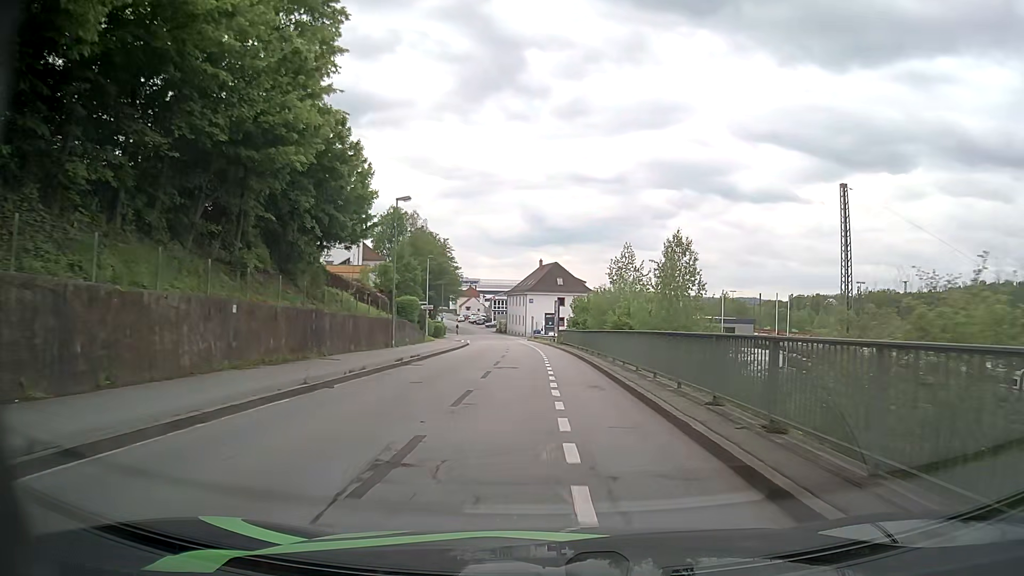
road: residential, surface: asphalt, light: Day
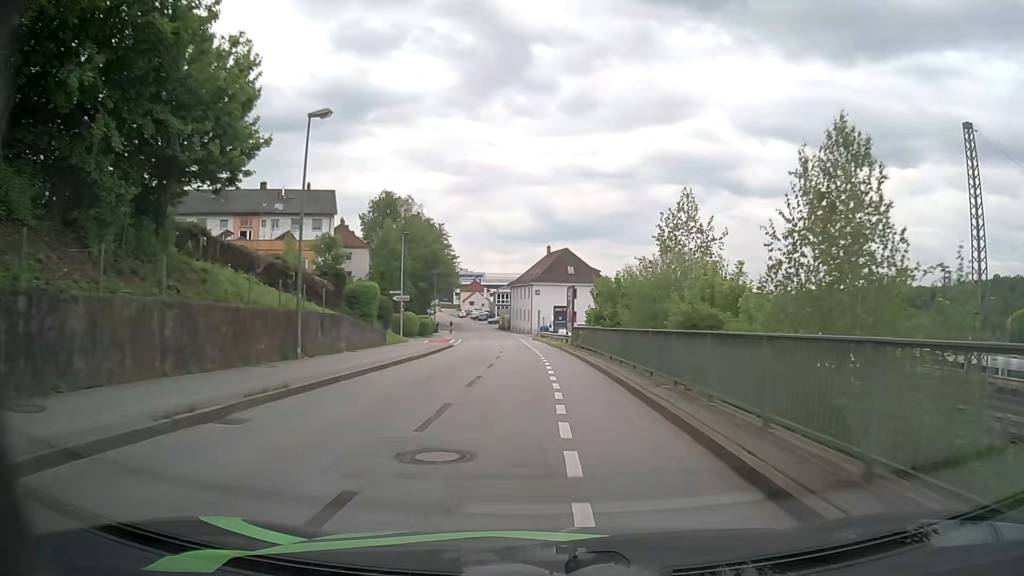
(0.0, +14.9) m; 0°
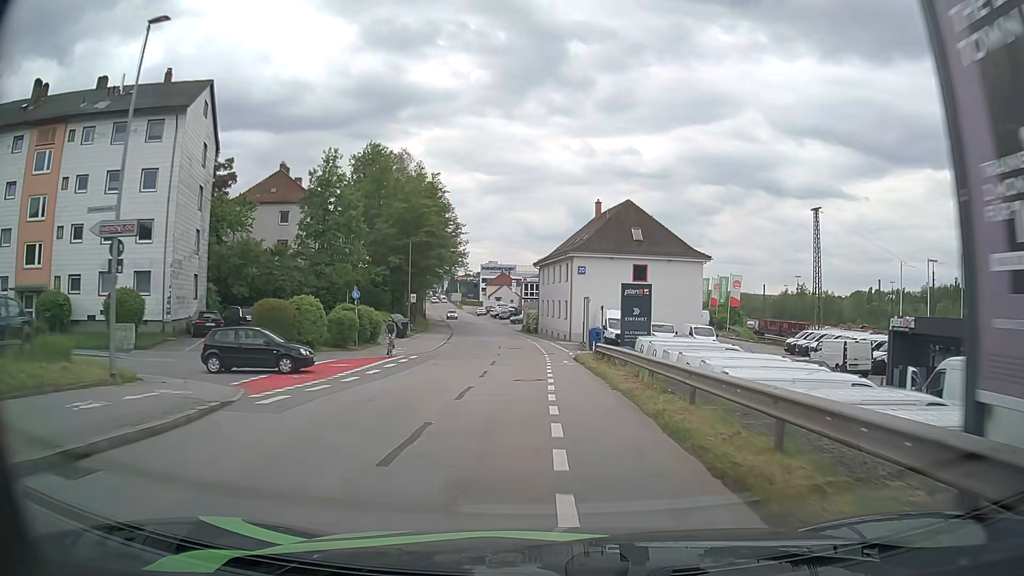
(-1.0, +38.3) m; -3°
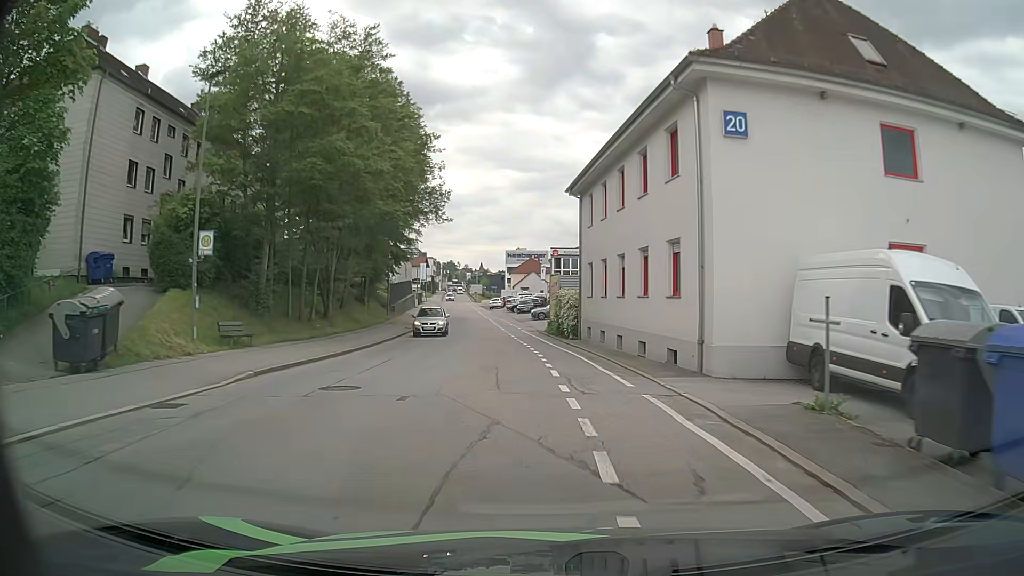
(-0.7, +39.2) m; -3°
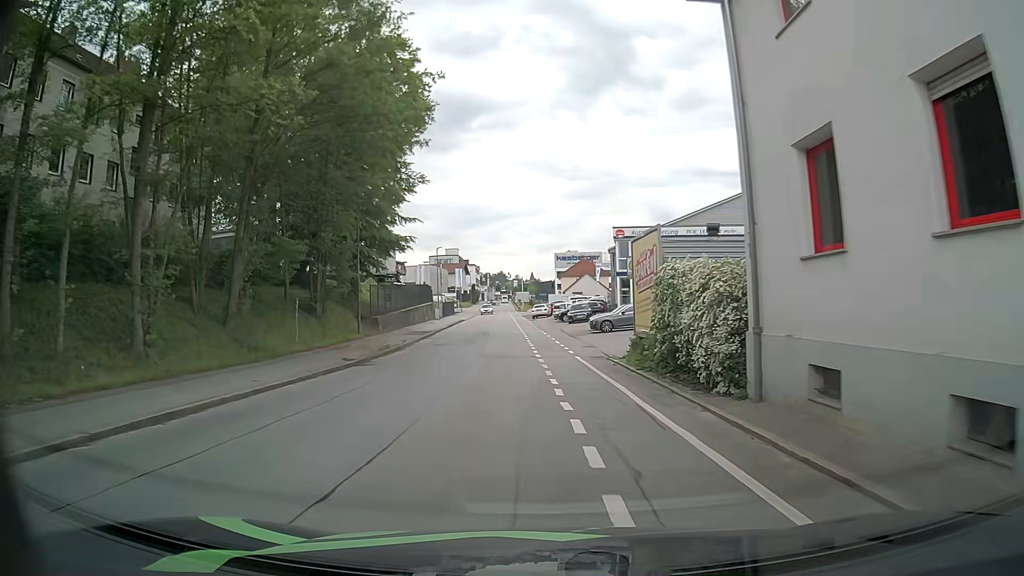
(-0.6, +22.4) m; -4°
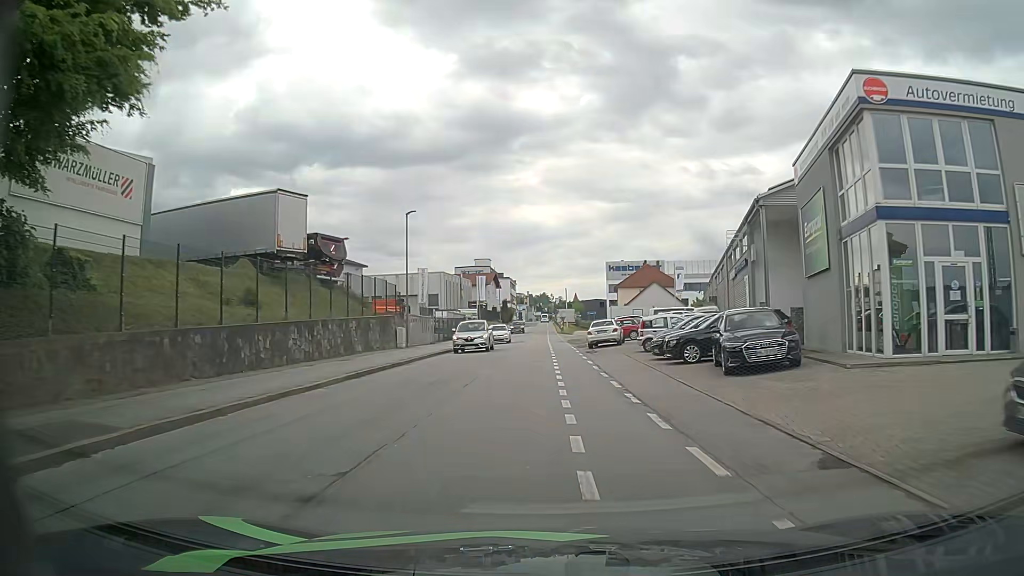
(-1.3, +36.3) m; -3°
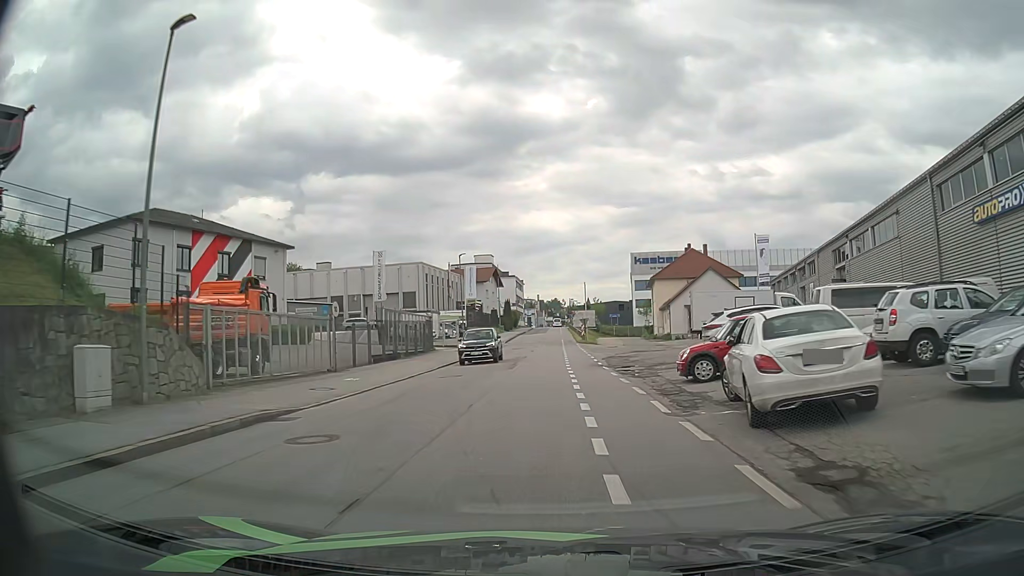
(-0.2, +28.0) m; -1°
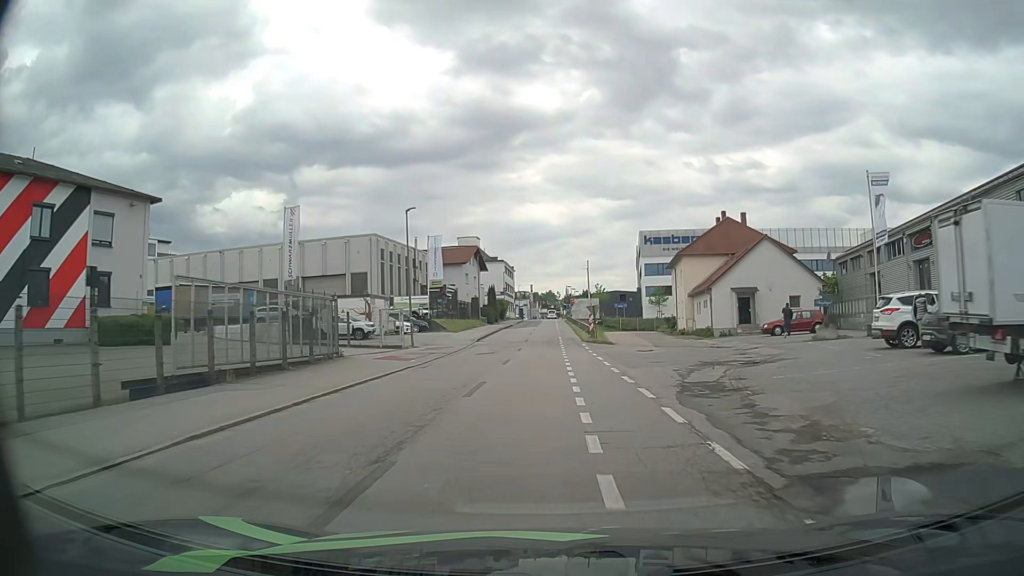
(+0.1, +20.3) m; +1°
(0, +10) (0, +20) (0, +30) (0, +40) (0, +50) (-1, +60) (-1, +70) (-1, +80) (-1, +90) (-1, +100) m
